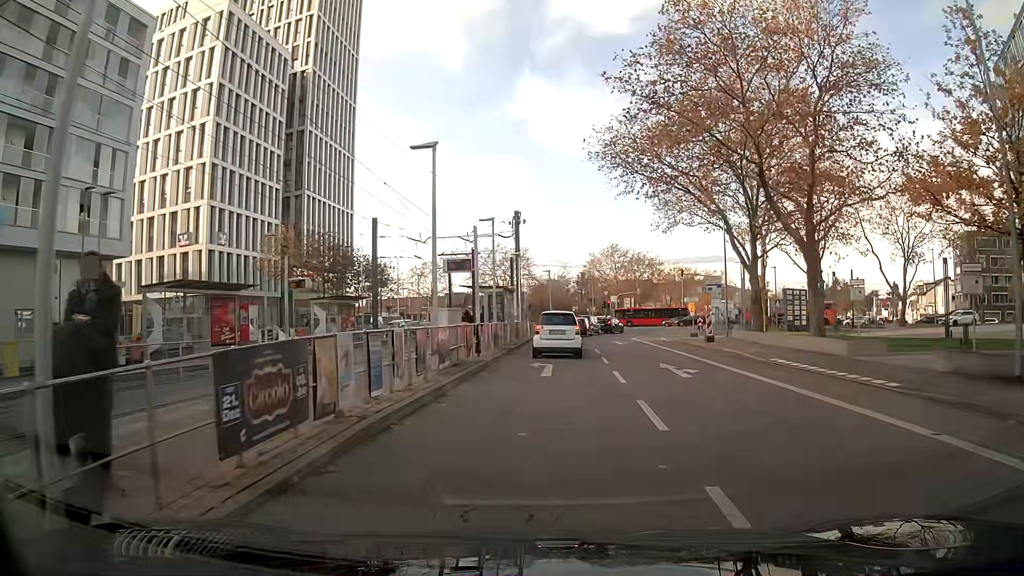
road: secondary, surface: asphalt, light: Day
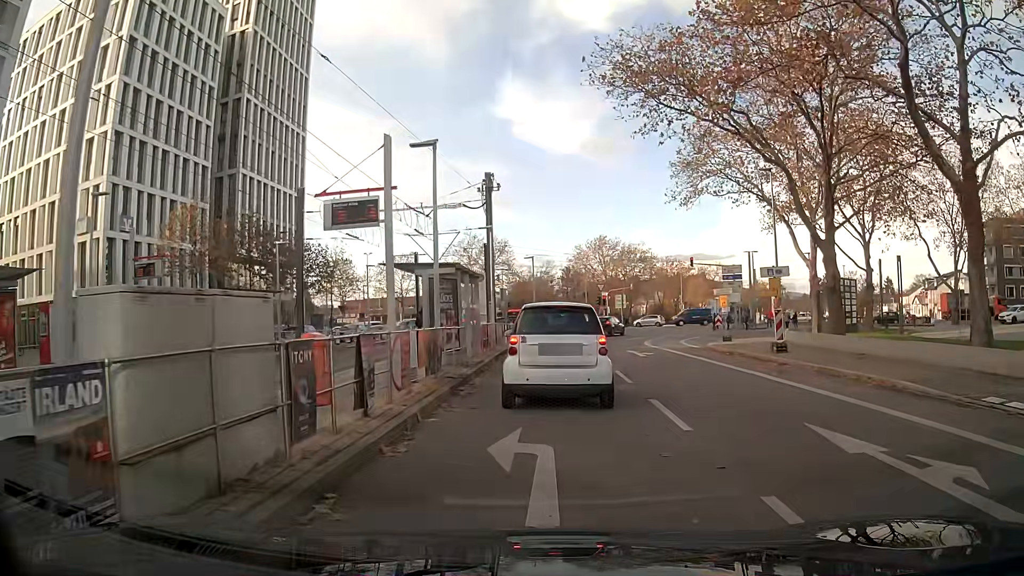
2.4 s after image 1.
(+0.1, +11.8) m; +1°
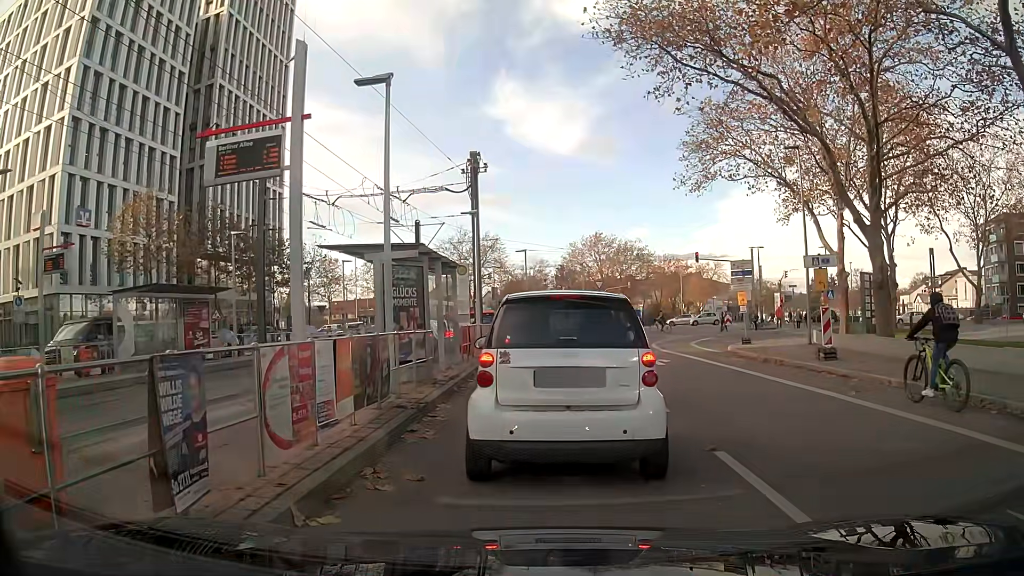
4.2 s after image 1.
(0.0, +4.2) m; 0°
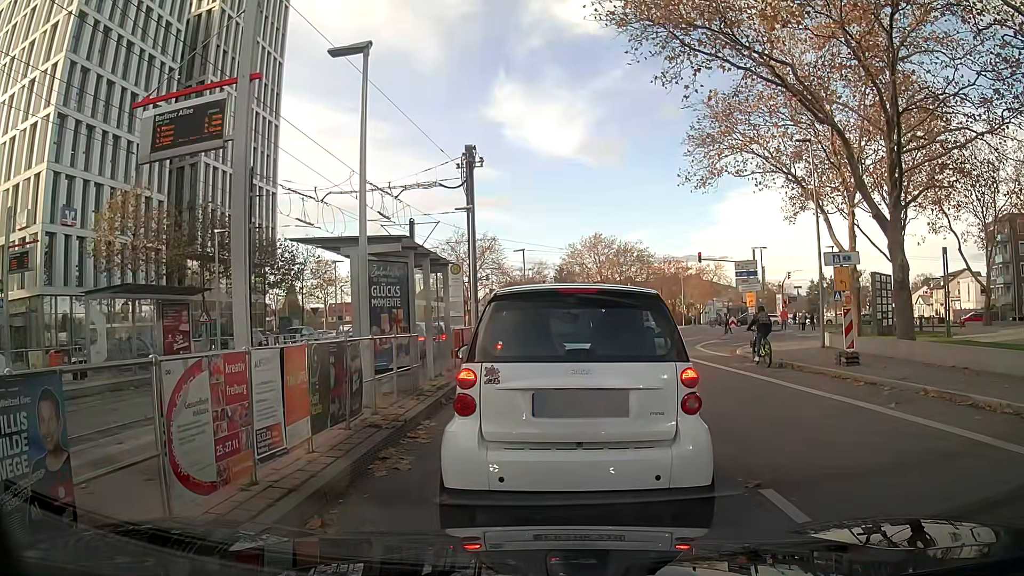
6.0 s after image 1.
(0.0, +1.4) m; 0°
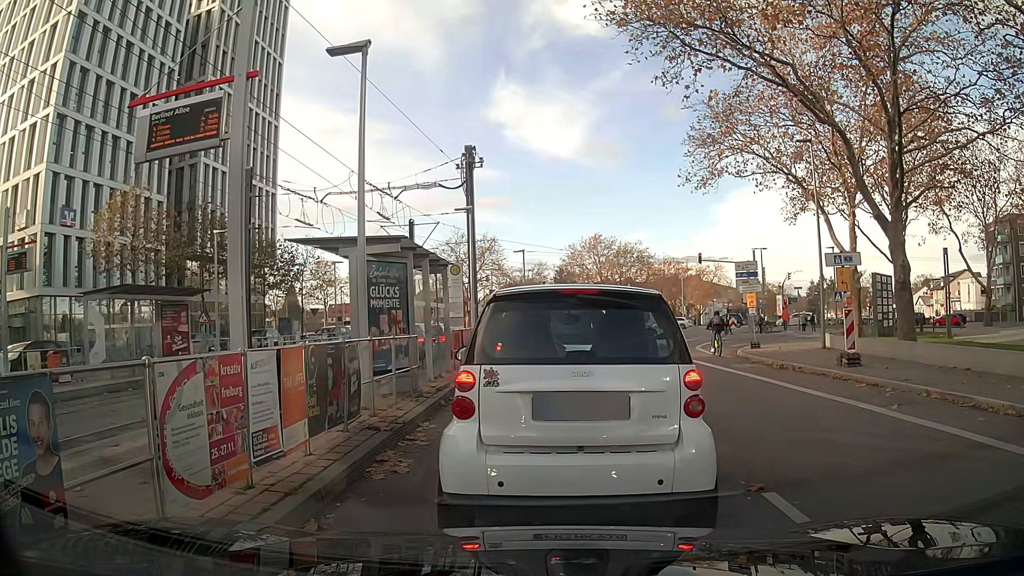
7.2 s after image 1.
(0.0, +0.1) m; 0°
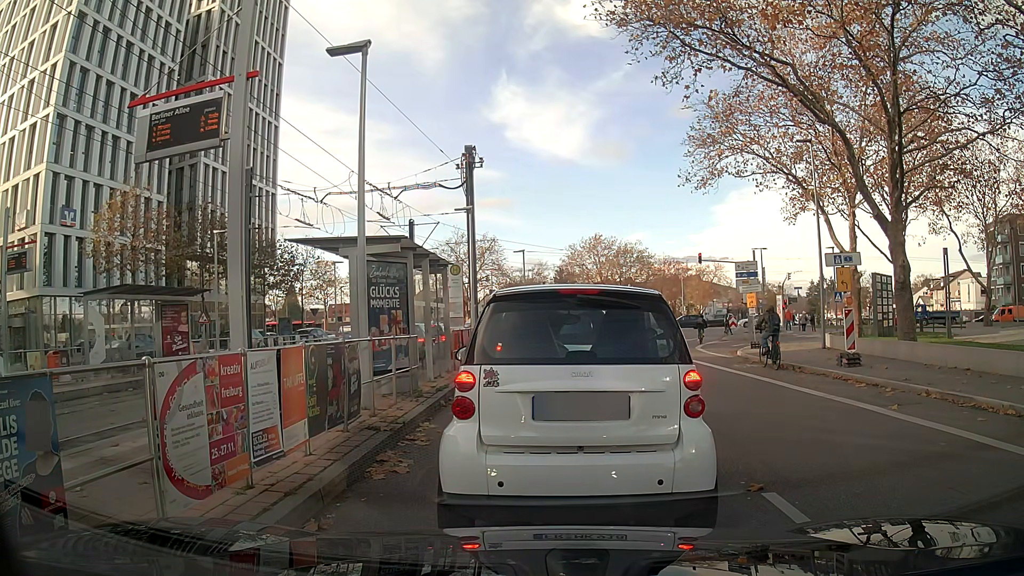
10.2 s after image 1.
(0.0, 0.0) m; 0°
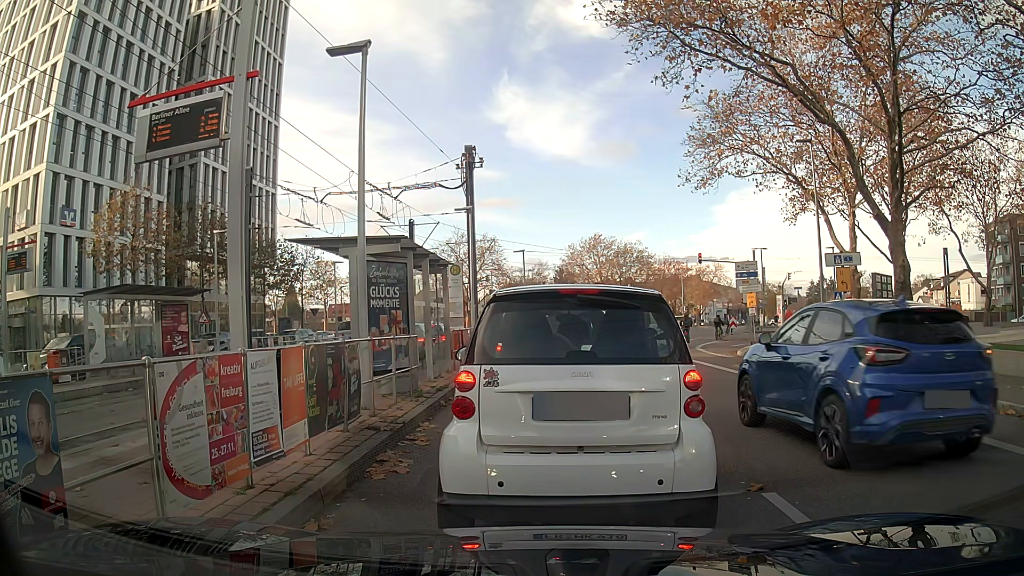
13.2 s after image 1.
(0.0, 0.0) m; 0°
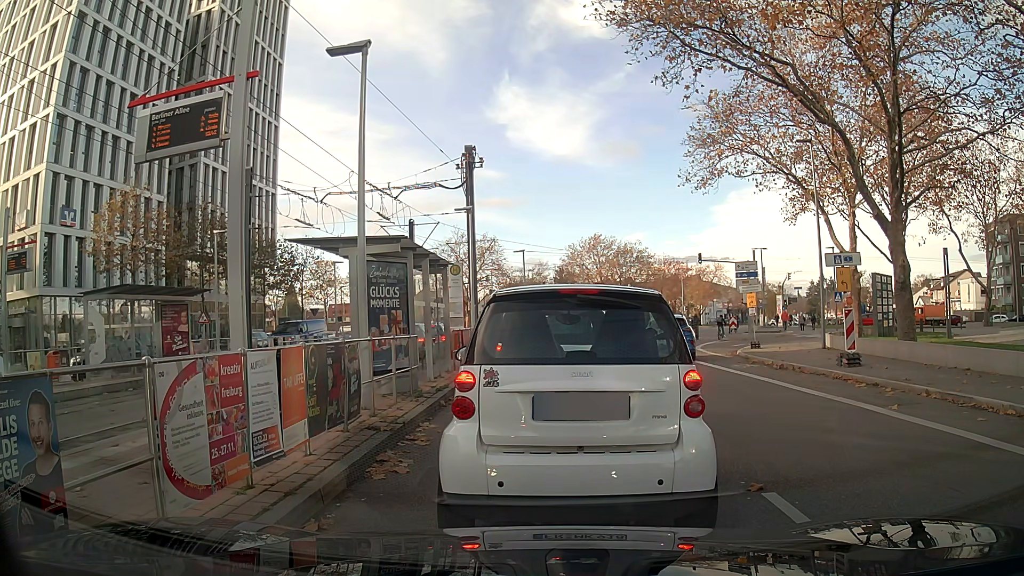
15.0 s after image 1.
(0.0, 0.0) m; 0°
(0, +10) (+1, +20) (+1, +30) (+4, +40) (+8, +49) (+12, +58) (+13, +68) (+10, +77) (+4, +85) (-4, +91) m
